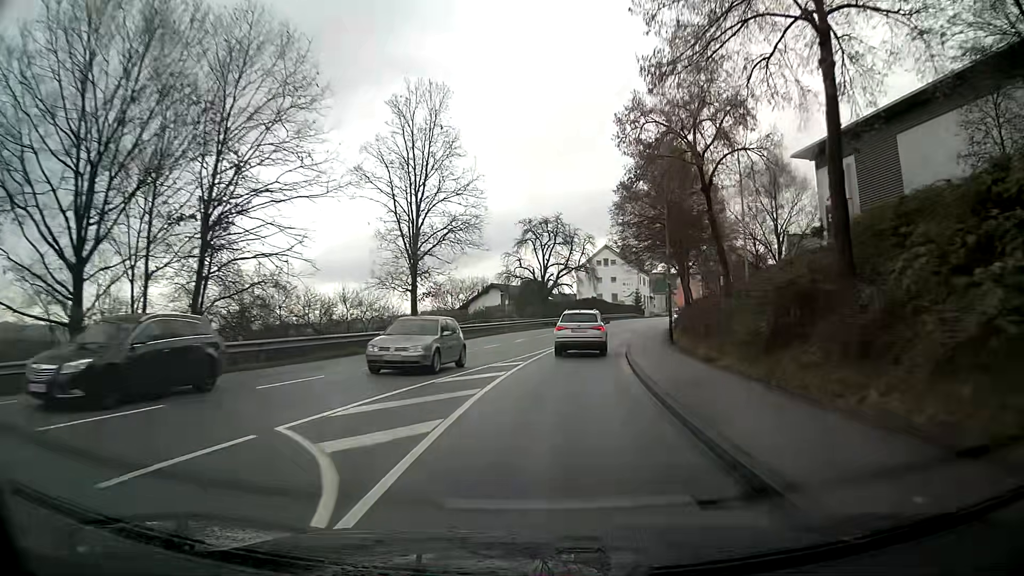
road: tertiary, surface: asphalt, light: Day
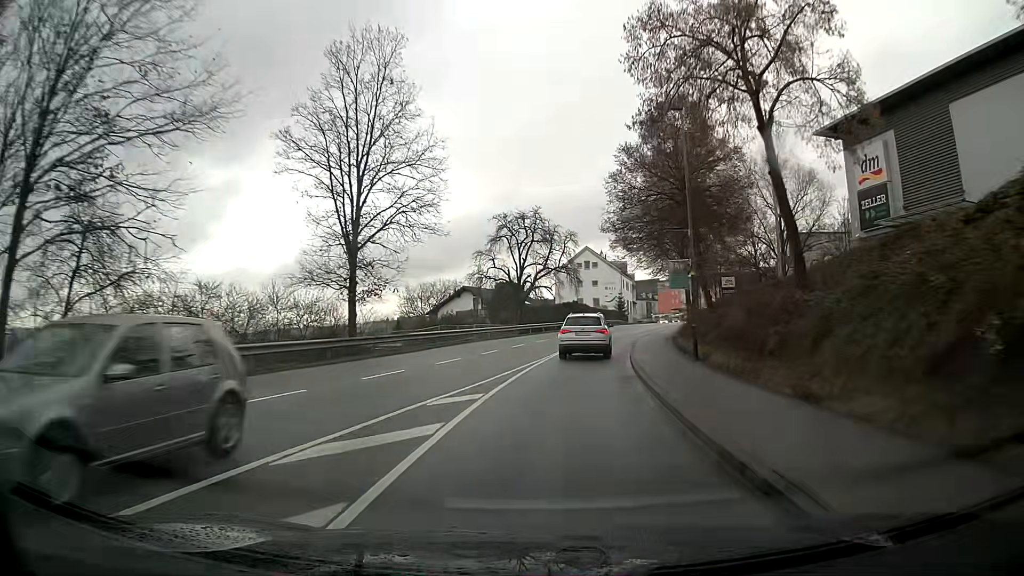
(+0.1, +8.1) m; +2°
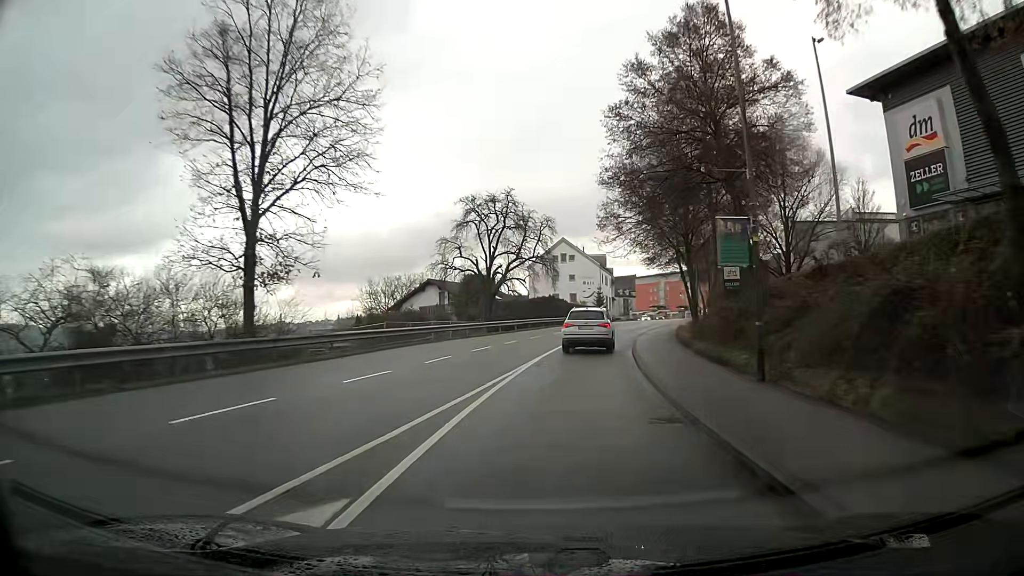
(+0.2, +8.1) m; +2°
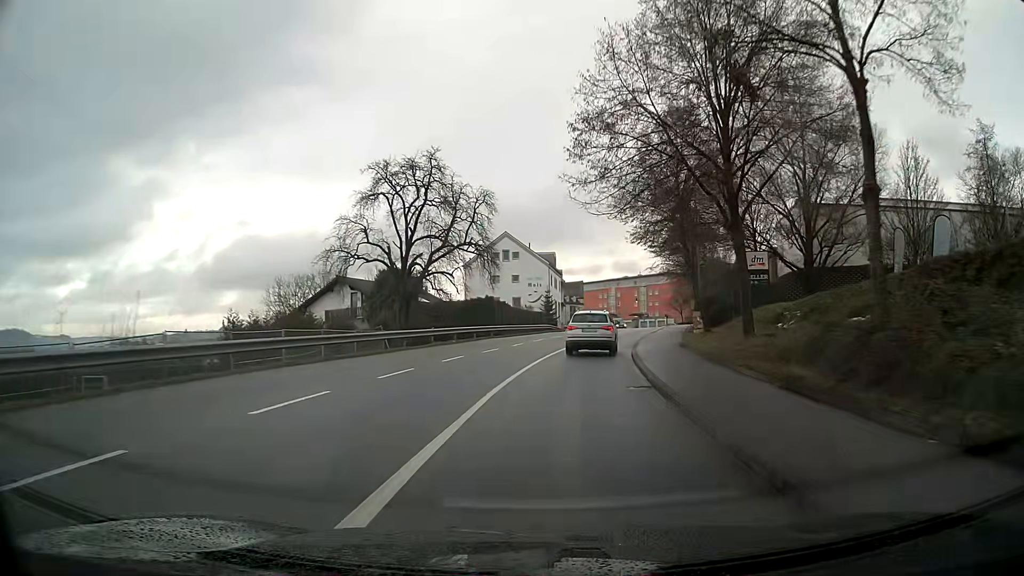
(+0.8, +16.4) m; +6°
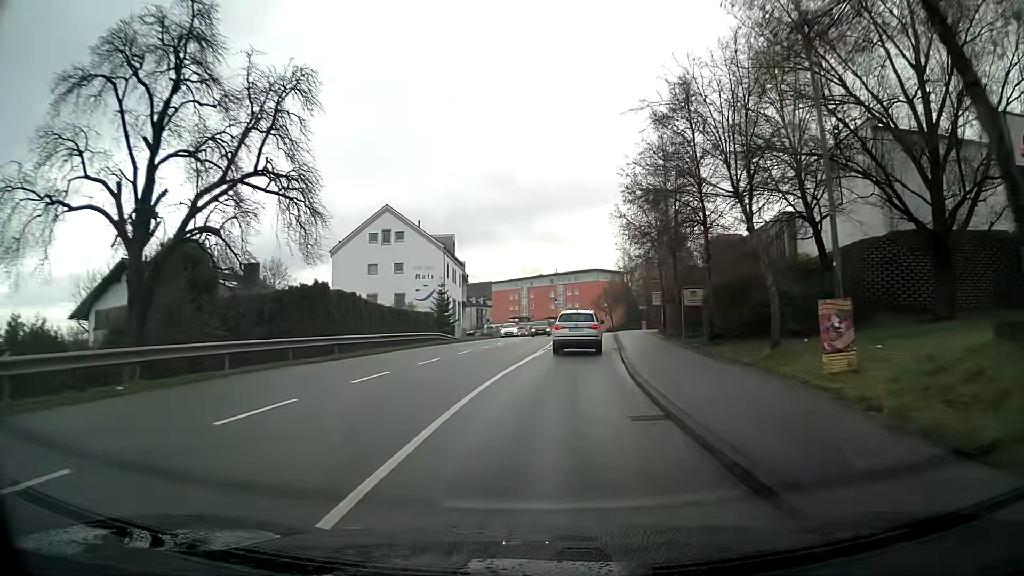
(+1.6, +24.4) m; +7°
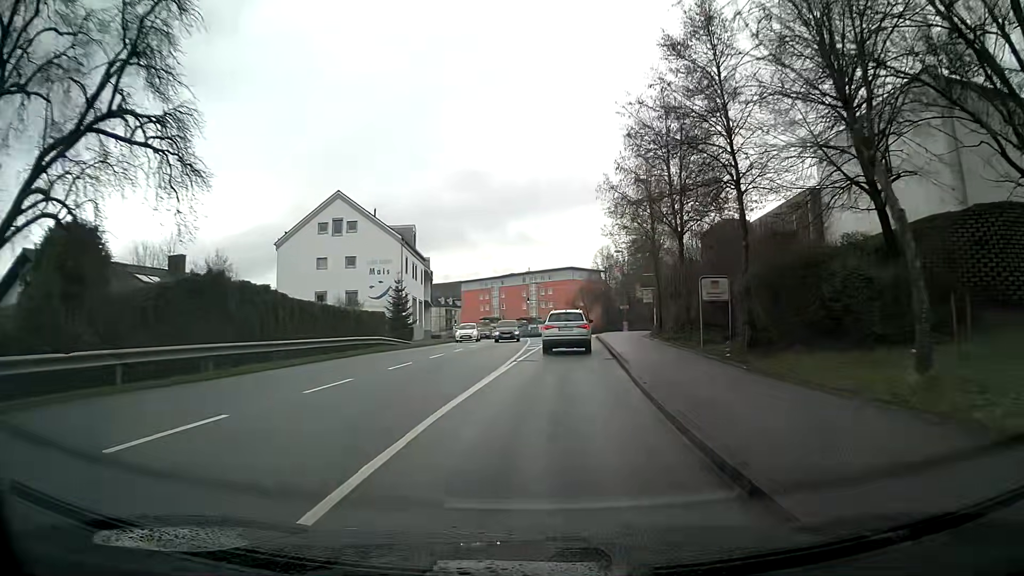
(+0.2, +8.0) m; +2°
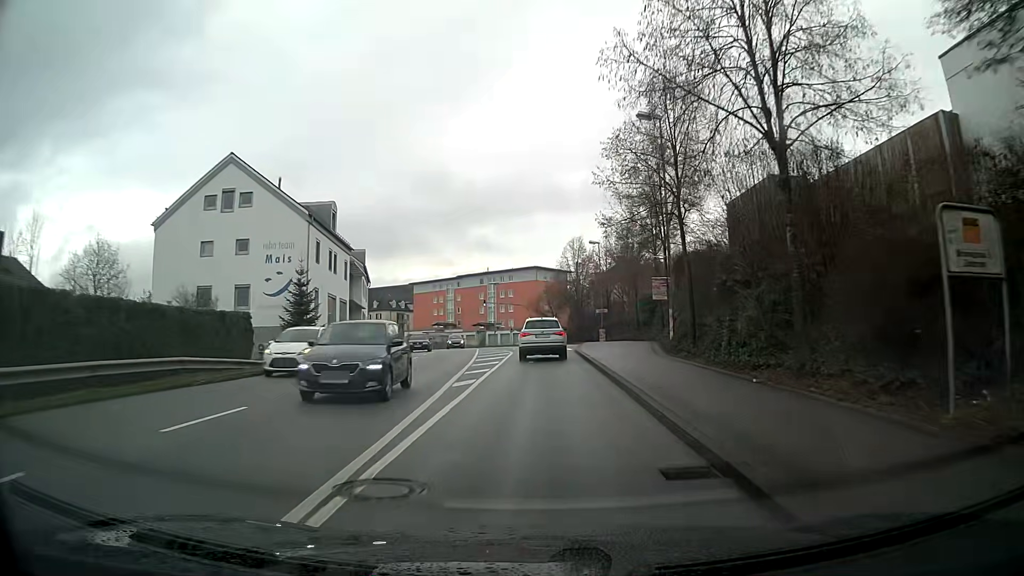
(+0.4, +15.8) m; +2°
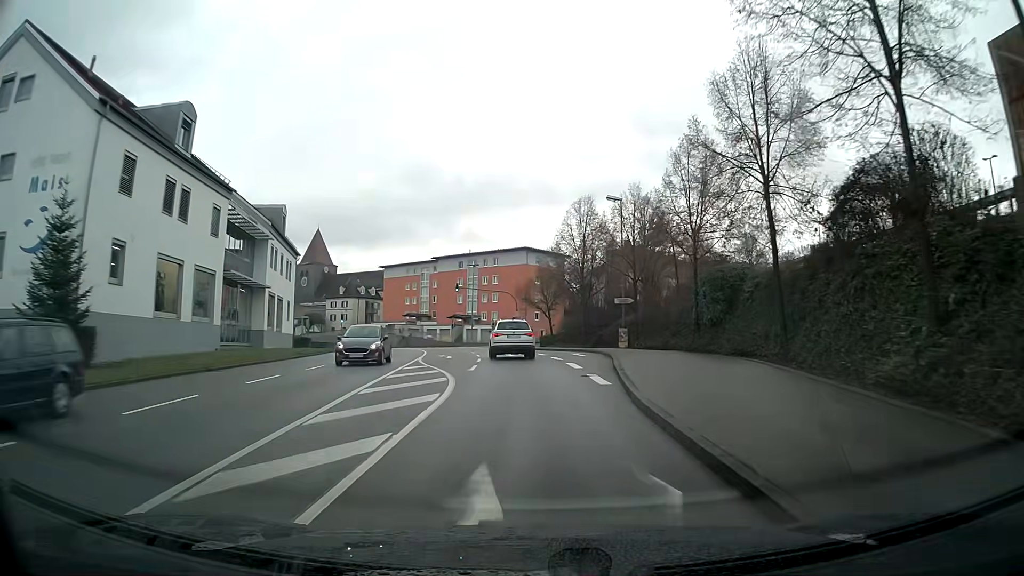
(+0.3, +22.8) m; +1°
(0, +10) (0, +20) (-1, +30) (-2, +40) (-4, +50) (-6, +59) (-9, +69) (-13, +78) (-17, +87) (-22, +96) m
